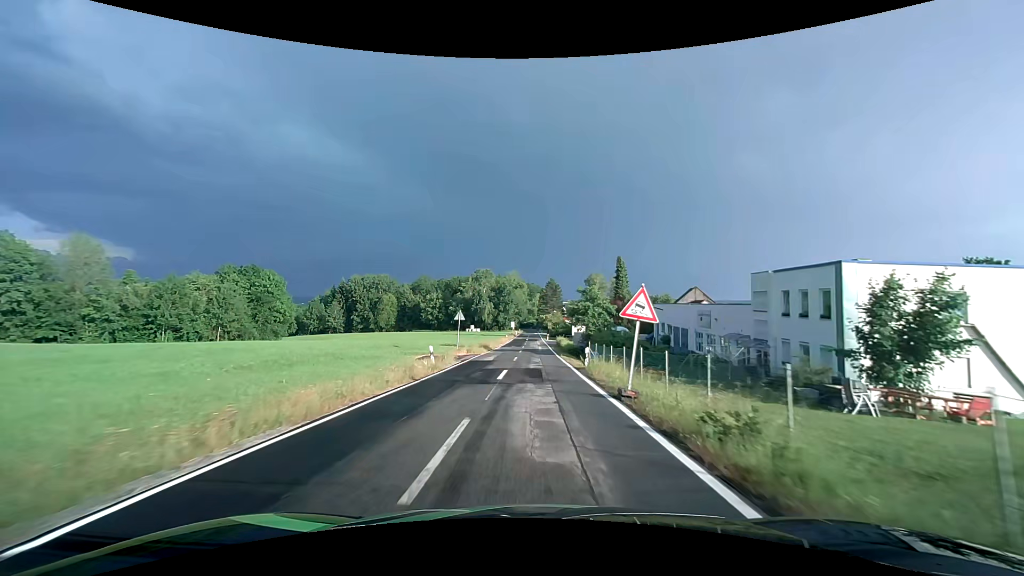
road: tertiary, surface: asphalt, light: Day
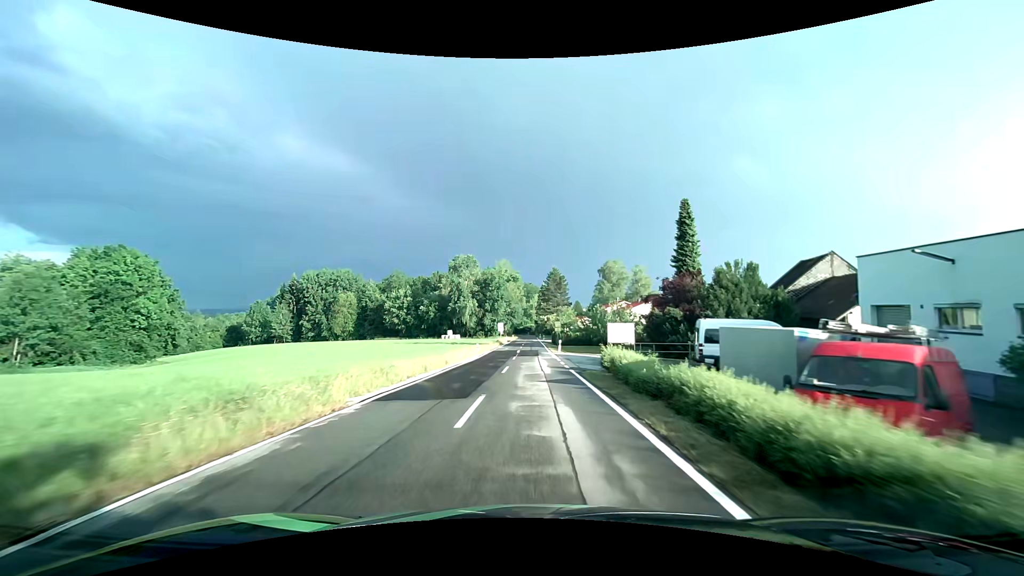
(+0.3, +43.3) m; 0°
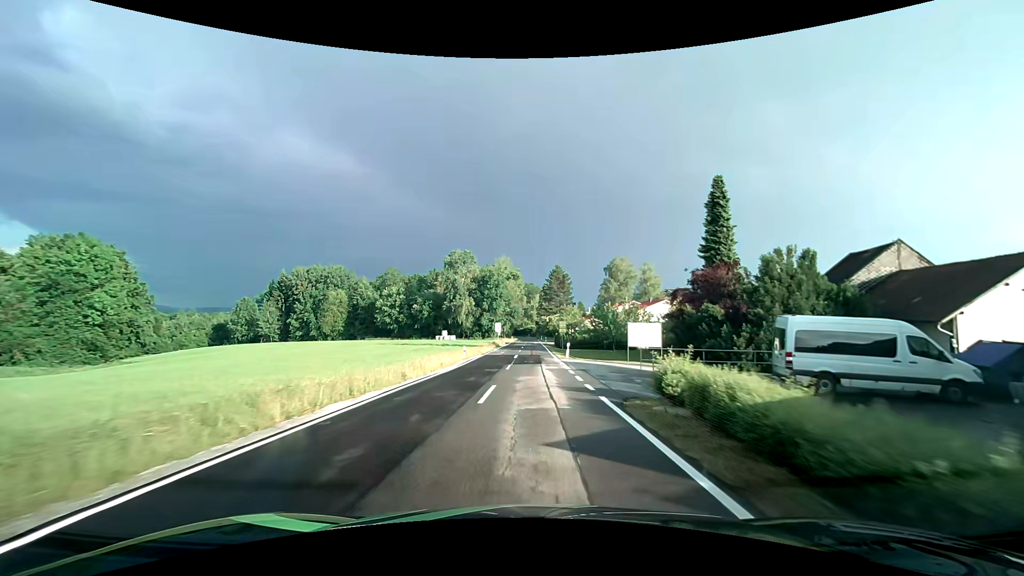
(0.0, +8.8) m; 0°
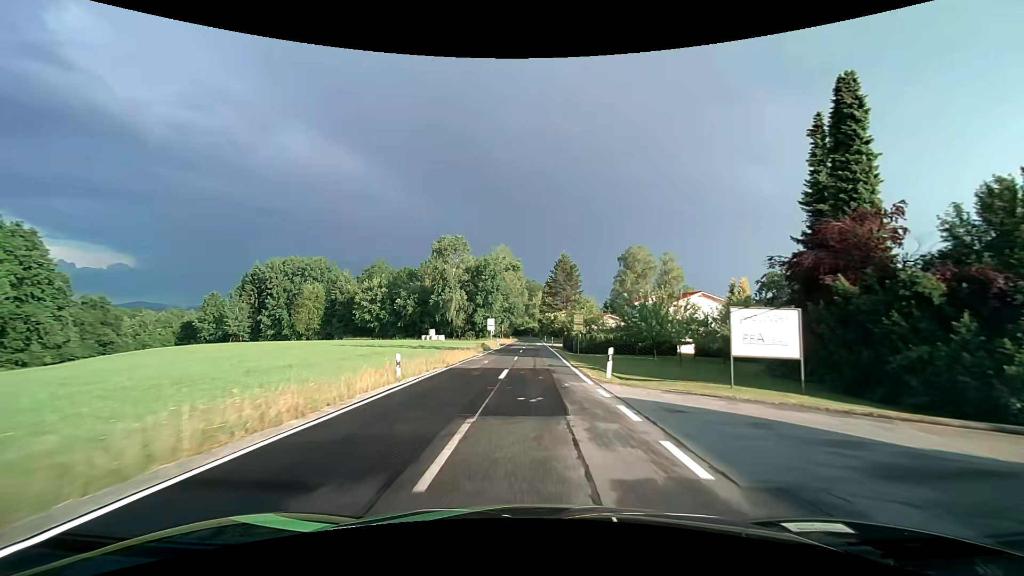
(0.0, +17.7) m; 0°
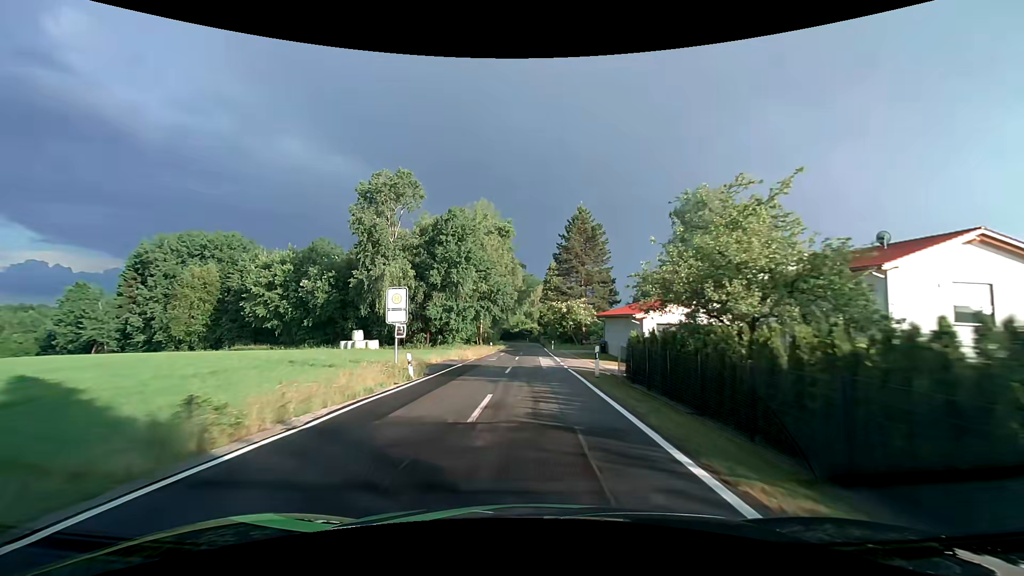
(+0.3, +43.5) m; 0°
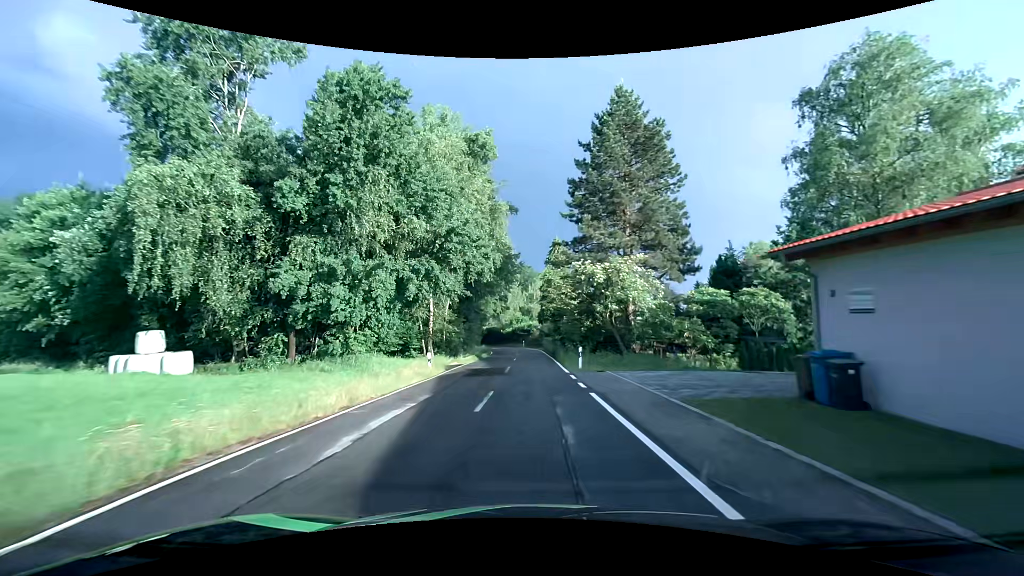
(+0.1, +33.1) m; 0°
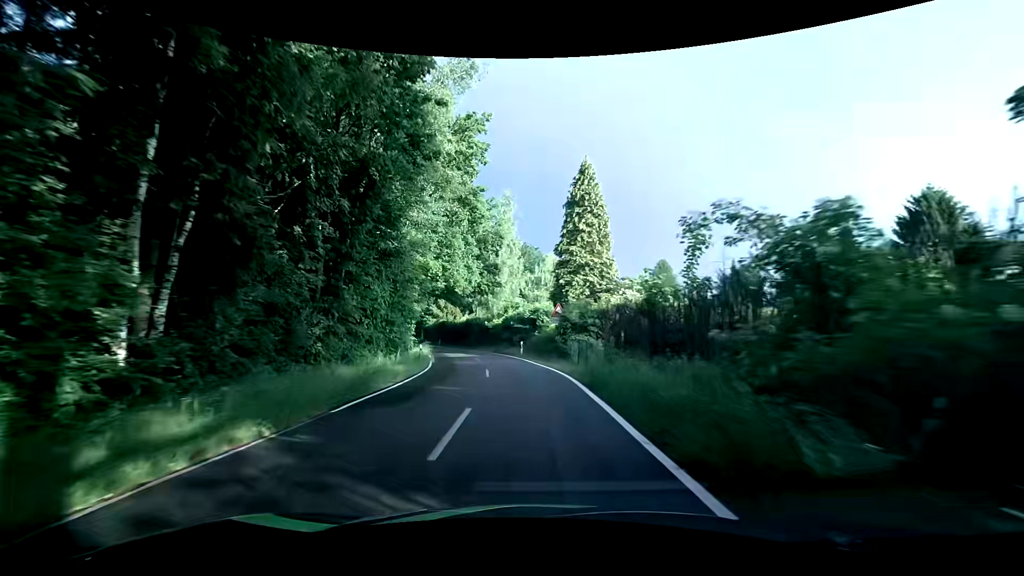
(+0.1, +39.1) m; 0°
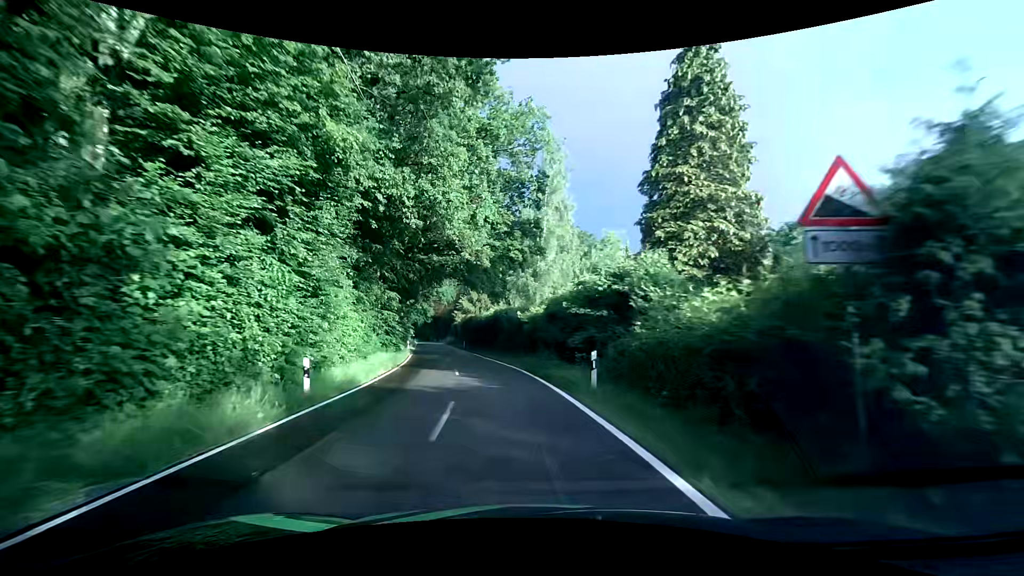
(-0.7, +22.1) m; -5°
(0, +10) (-2, +20) (-3, +30) (-5, +40) (-8, +49) (-10, +59) (-12, +69) (-14, +79) (-16, +88) (-19, +98) m
